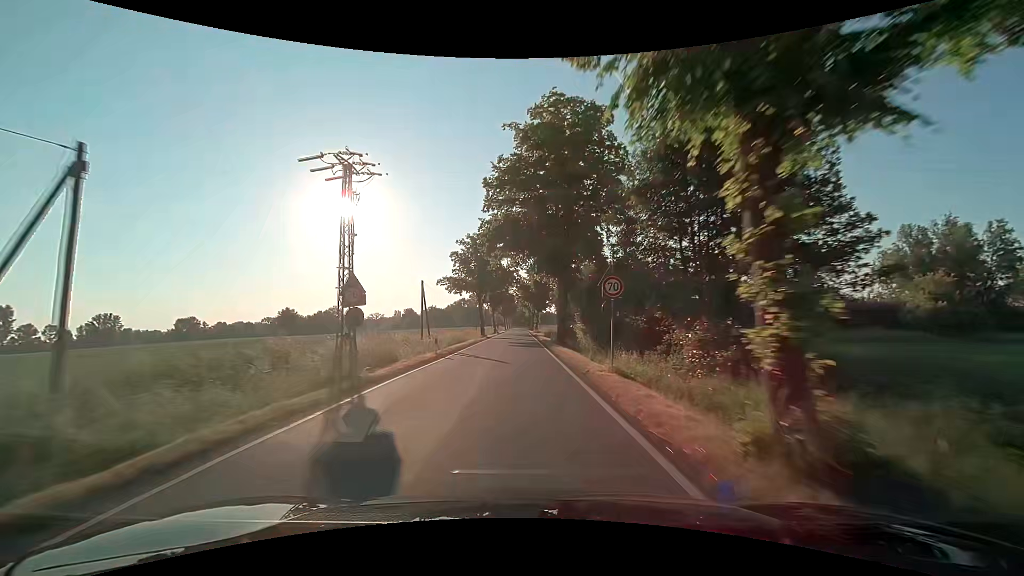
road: tertiary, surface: asphalt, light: Day
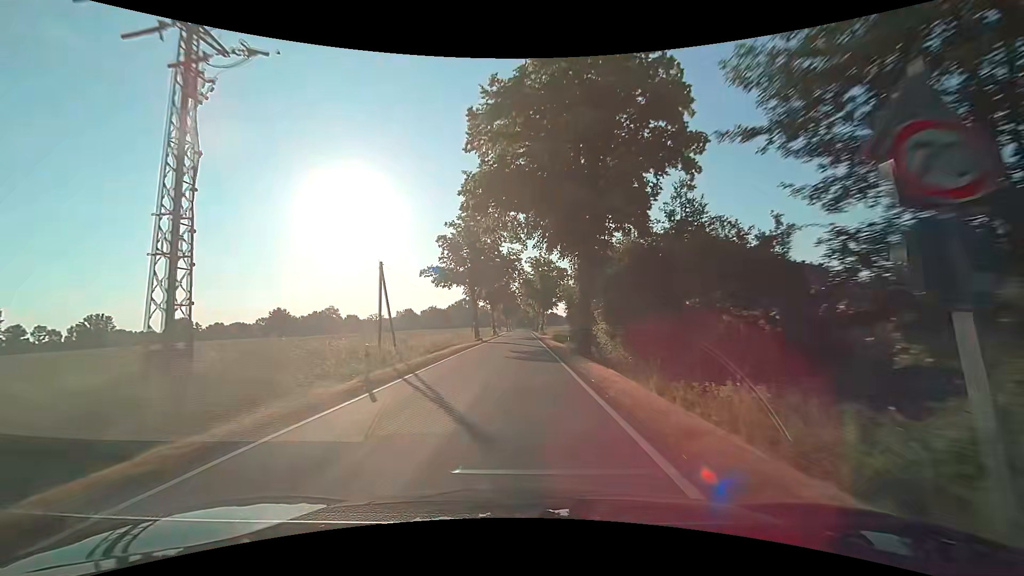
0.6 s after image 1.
(-0.1, +11.6) m; -1°
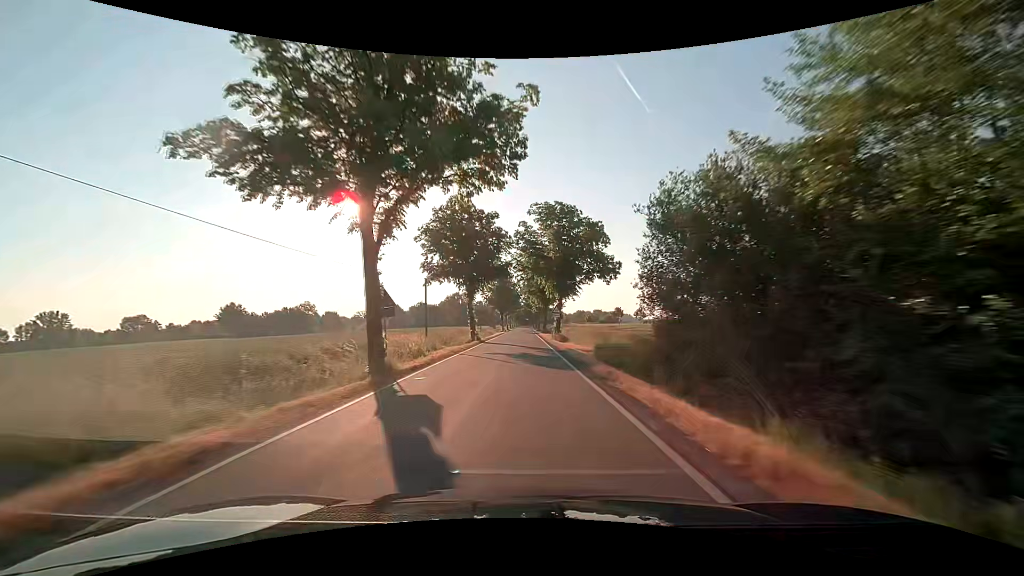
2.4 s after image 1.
(-0.2, +34.9) m; 0°
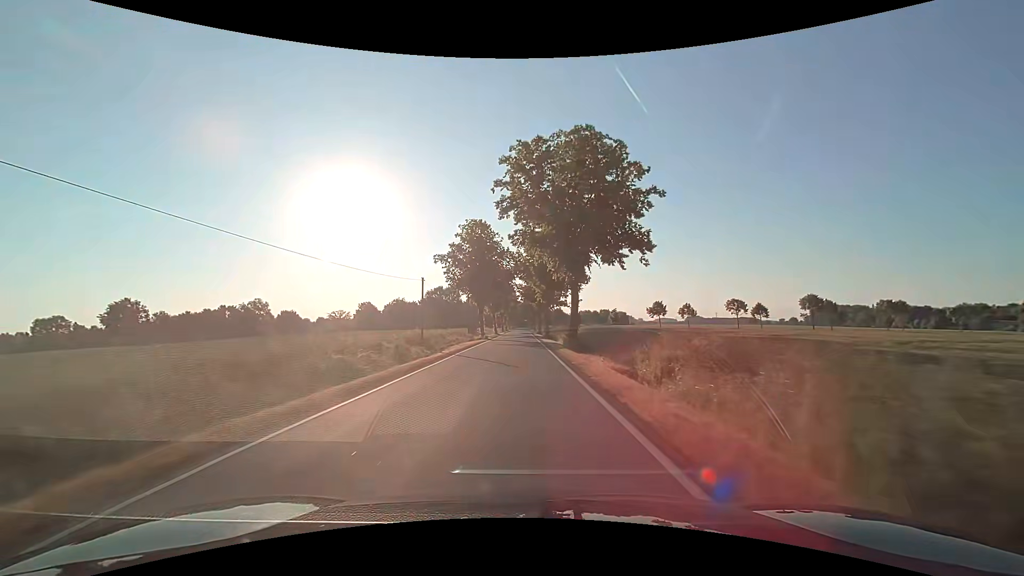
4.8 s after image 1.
(+0.3, +46.8) m; 0°
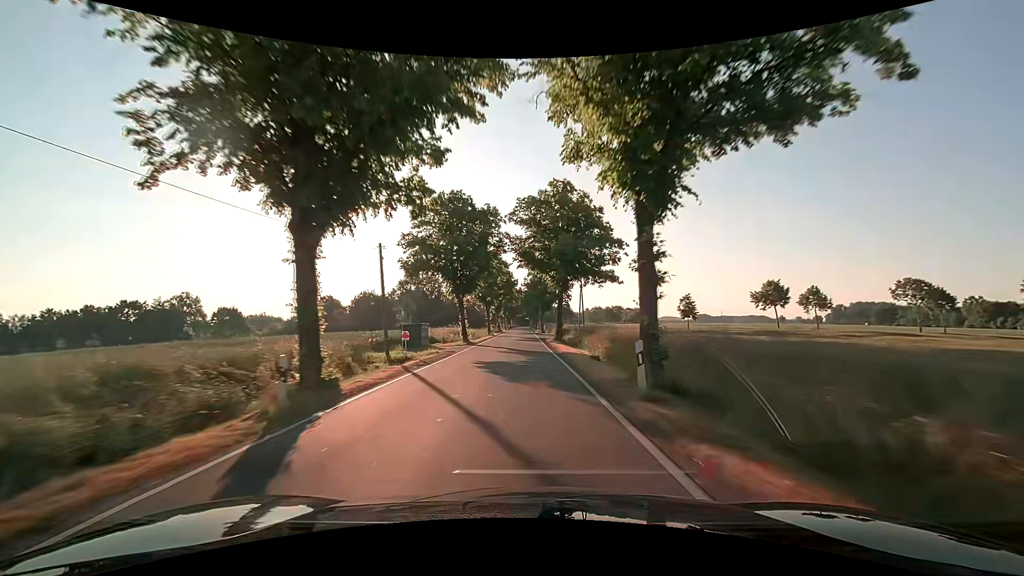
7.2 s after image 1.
(-0.2, +47.0) m; 0°
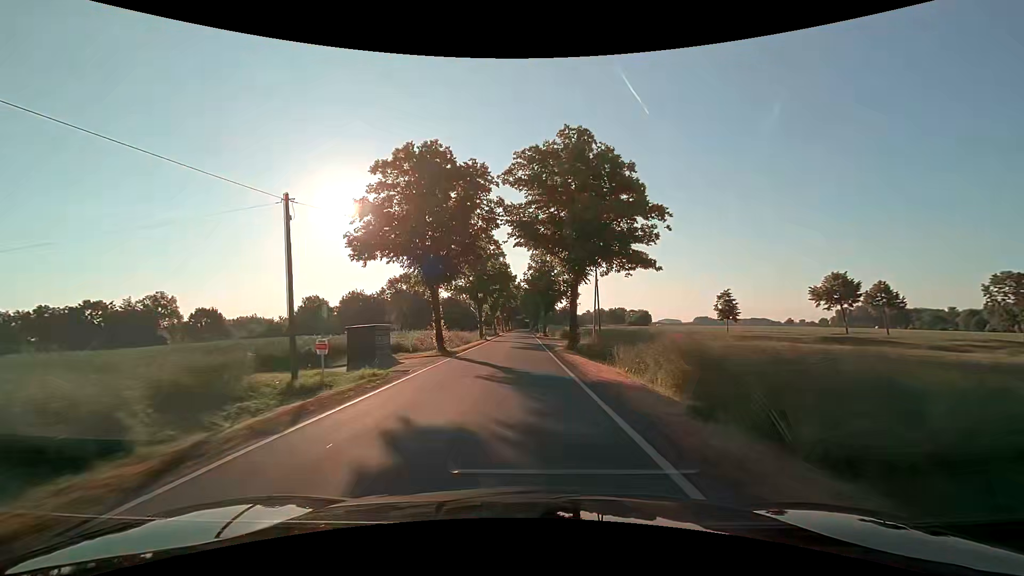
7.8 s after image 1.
(0.0, +11.7) m; 0°
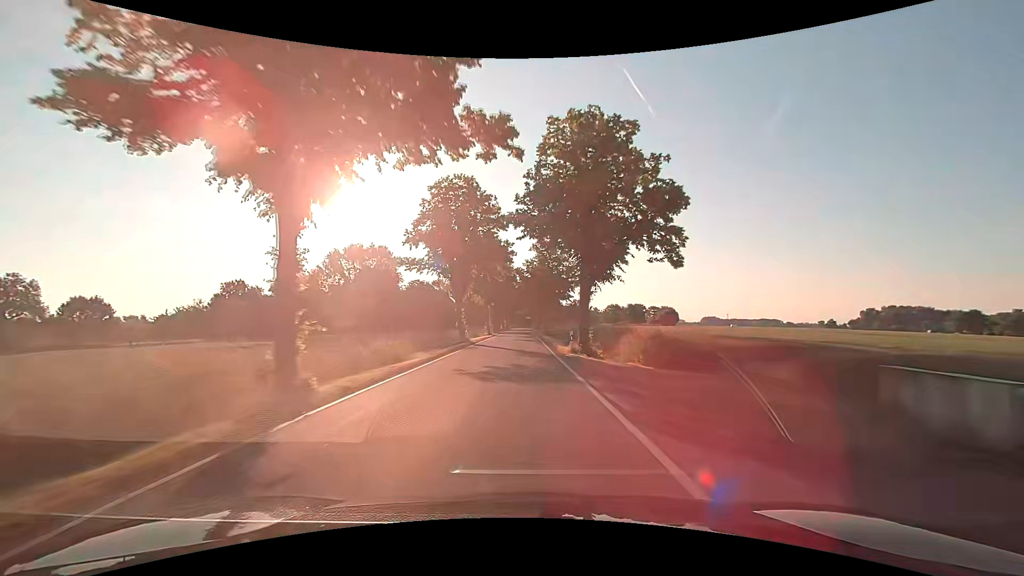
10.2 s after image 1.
(+0.1, +46.3) m; 0°
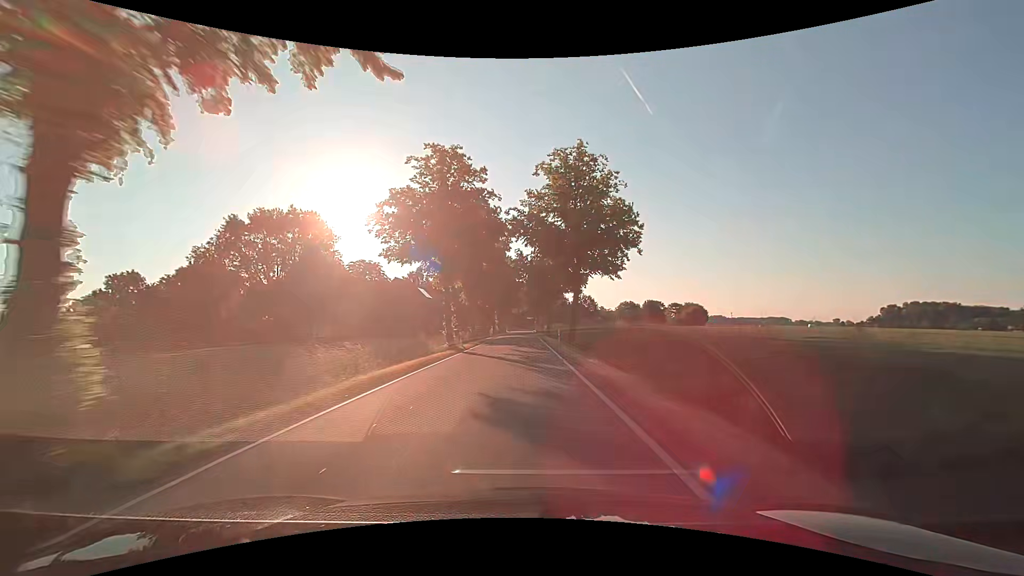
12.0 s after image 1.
(-0.1, +34.3) m; 0°
(0, +10) (0, +20) (0, +30) (0, +40) (0, +50) (0, +60) (0, +70) (+1, +80) (+1, +90) (+1, +100) m
